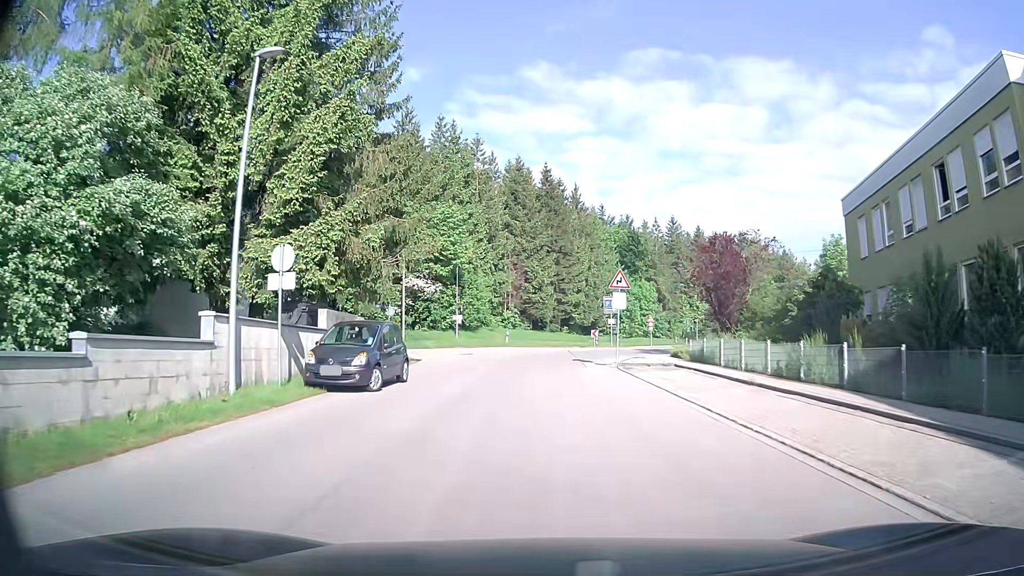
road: unclassified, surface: asphalt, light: Day
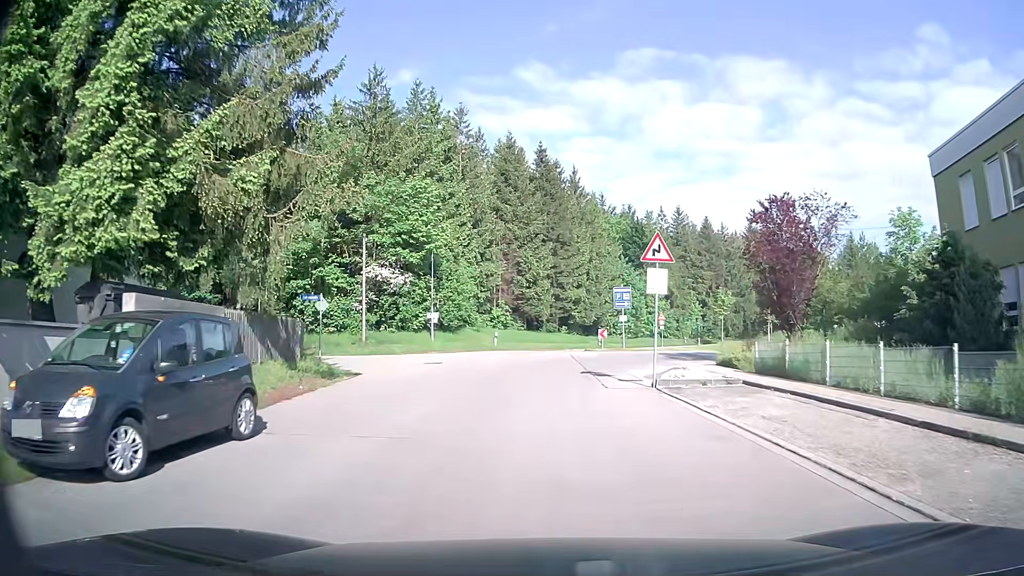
(0.0, +9.6) m; 0°
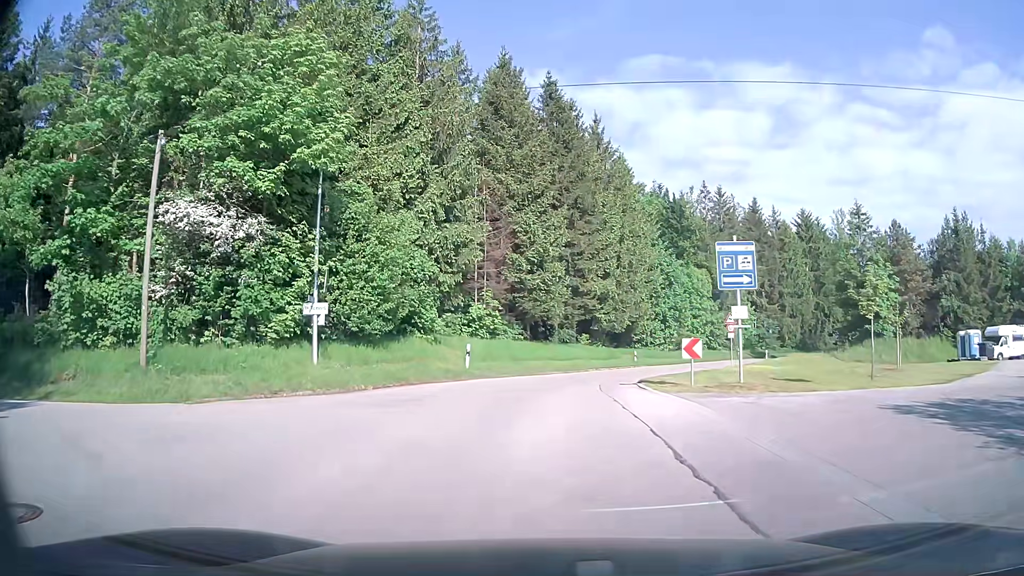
(+0.1, +22.3) m; 0°
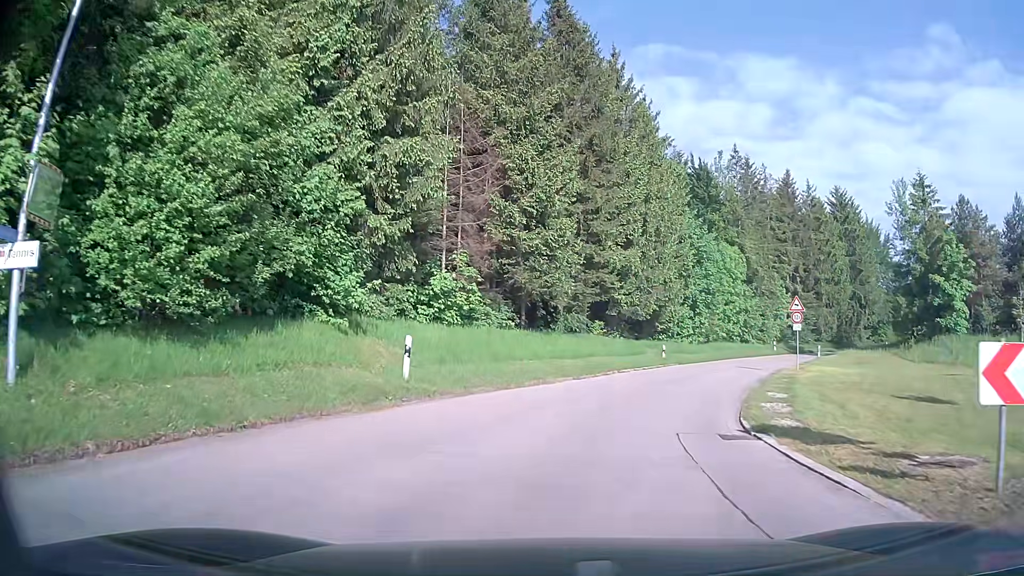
(-0.1, +12.3) m; -1°
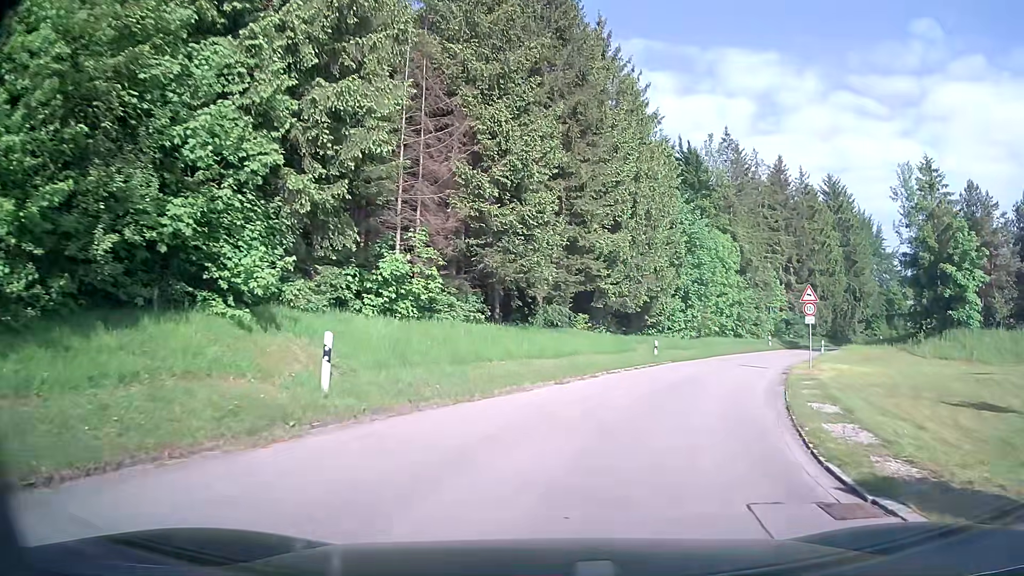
(+0.1, +4.3) m; +3°
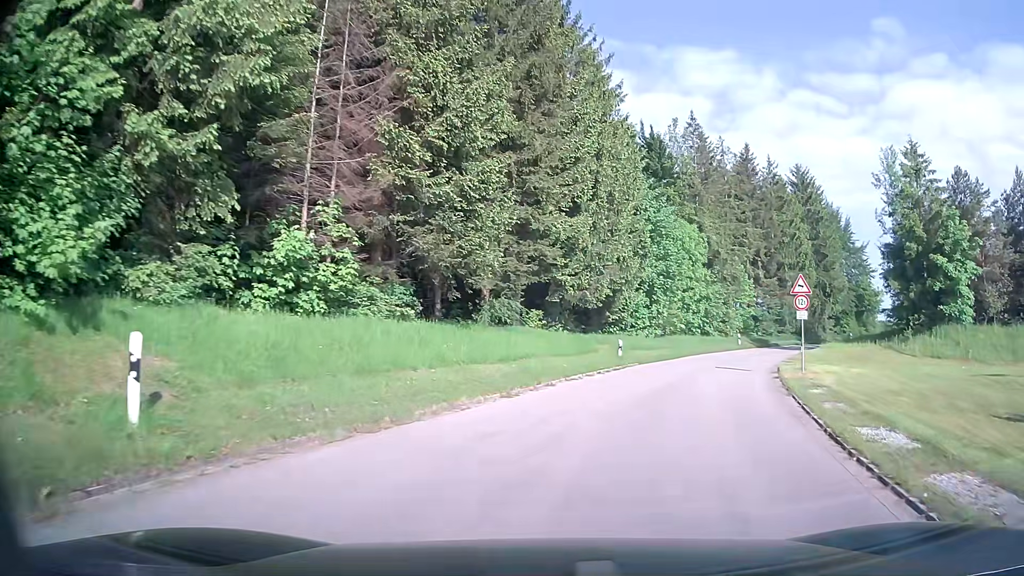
(+0.1, +4.3) m; +3°
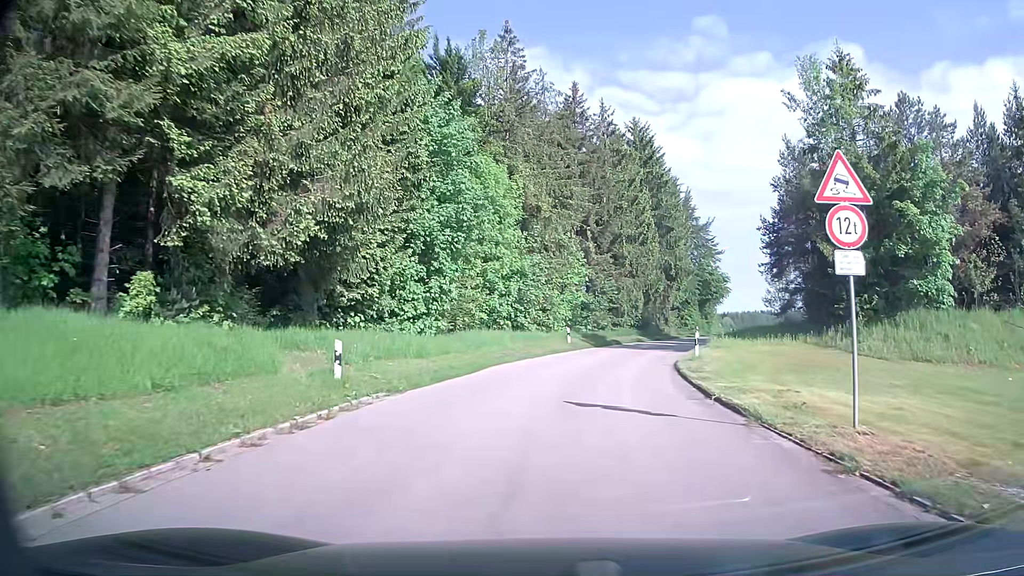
(+3.0, +17.4) m; +18°
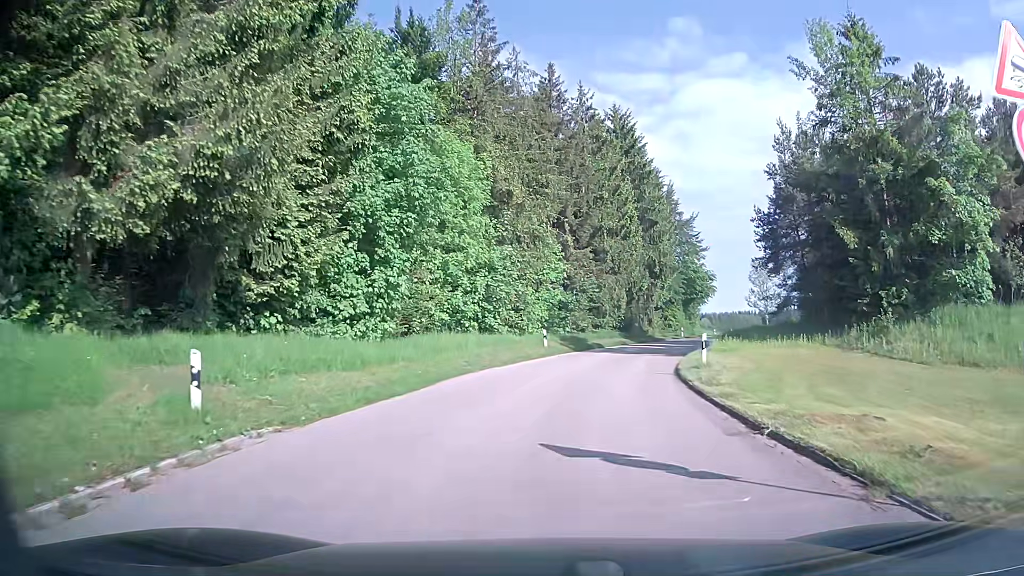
(+0.1, +4.7) m; +2°
(0, +10) (+1, +20) (+3, +30) (+7, +39) (+10, +49) (+14, +58) (+18, +67) (+21, +76) (+25, +86) (+28, +95) m
